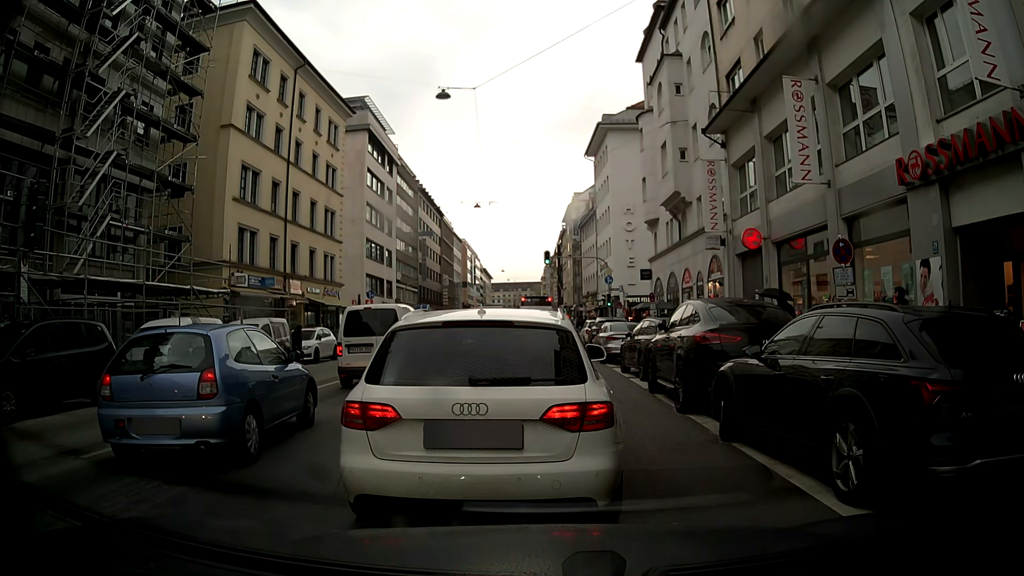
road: secondary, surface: asphalt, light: Day
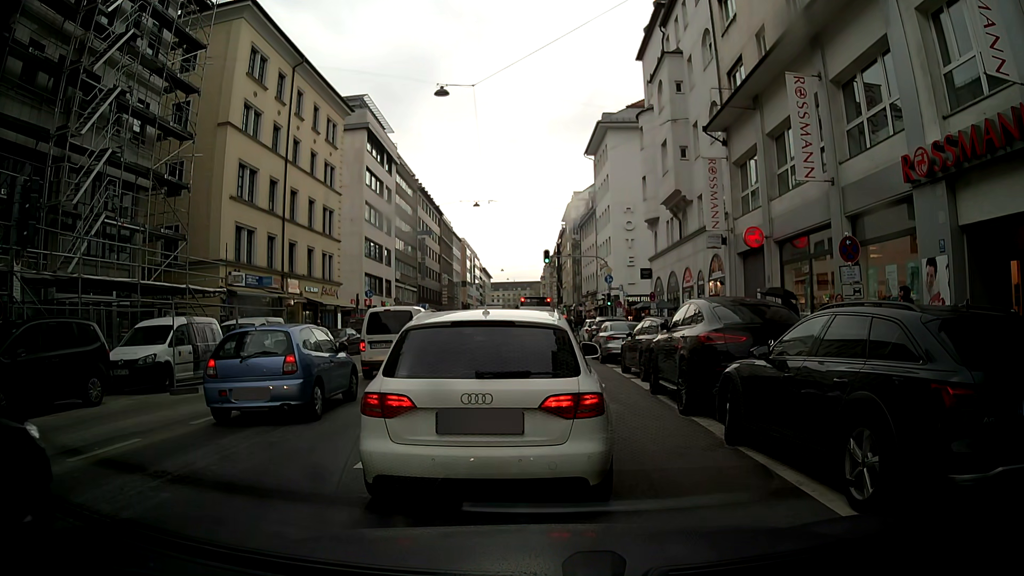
(0.0, +0.3) m; 0°
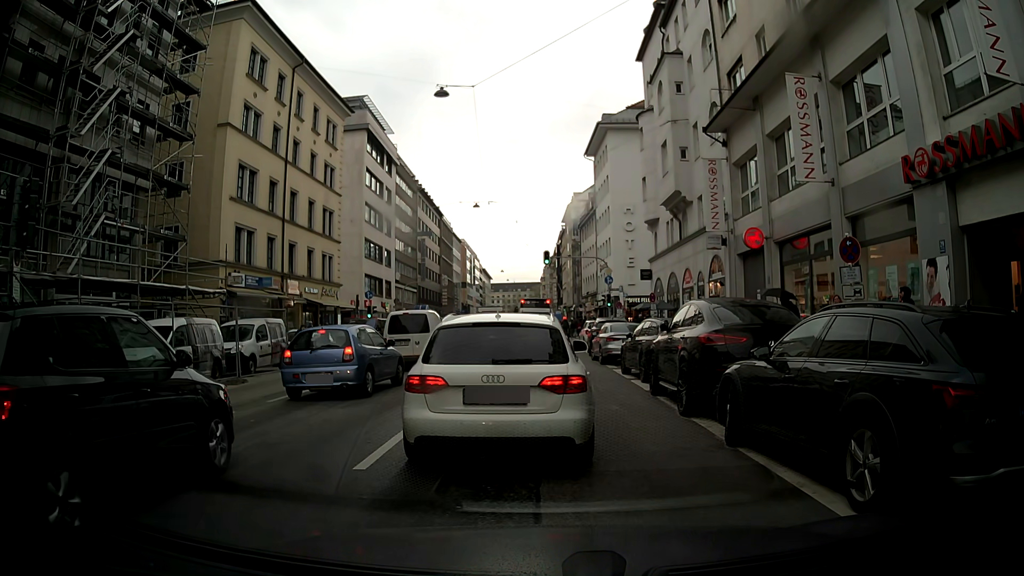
(0.0, 0.0) m; 0°
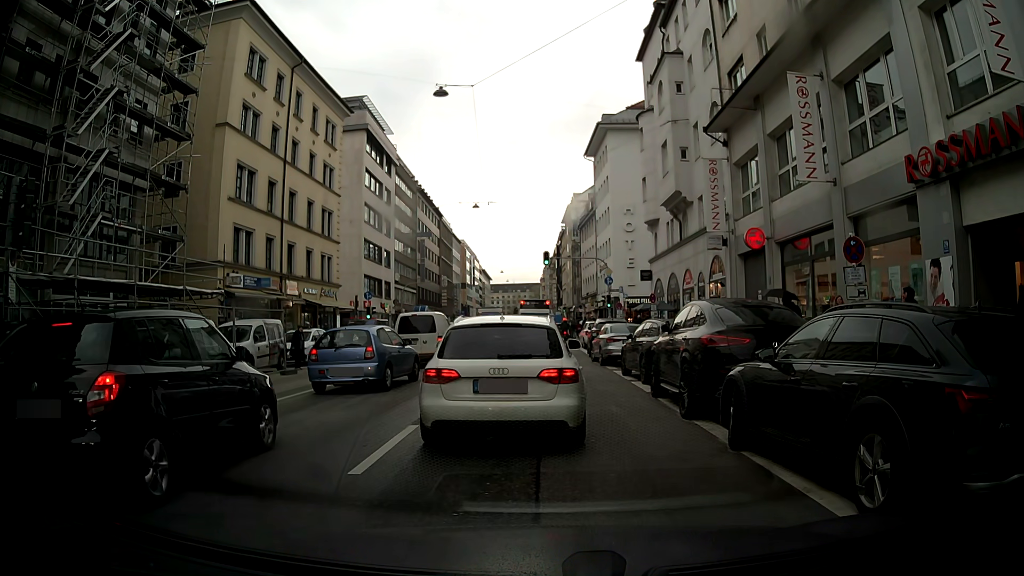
(0.0, +0.1) m; 0°
